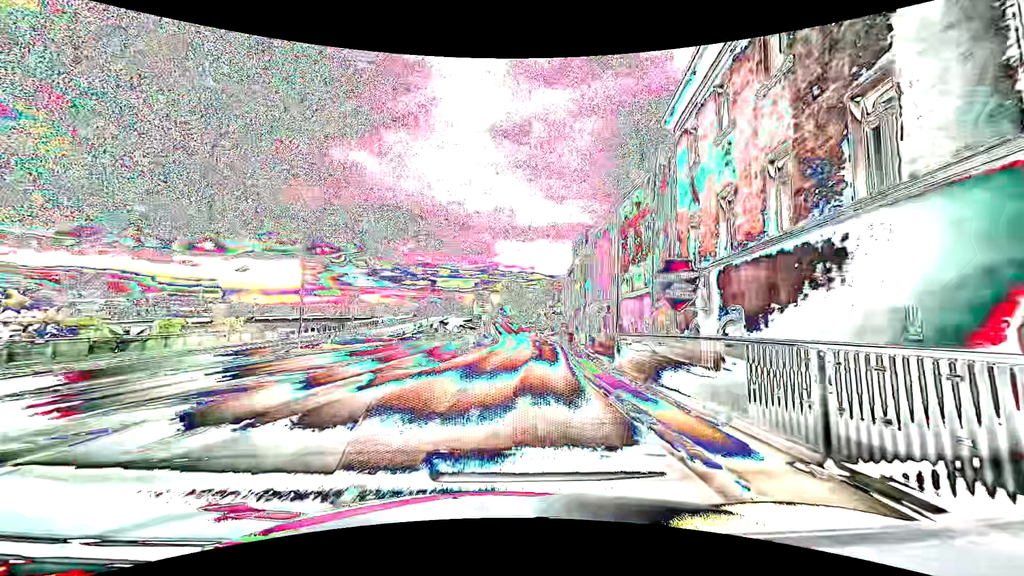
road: primary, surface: asphalt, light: Day
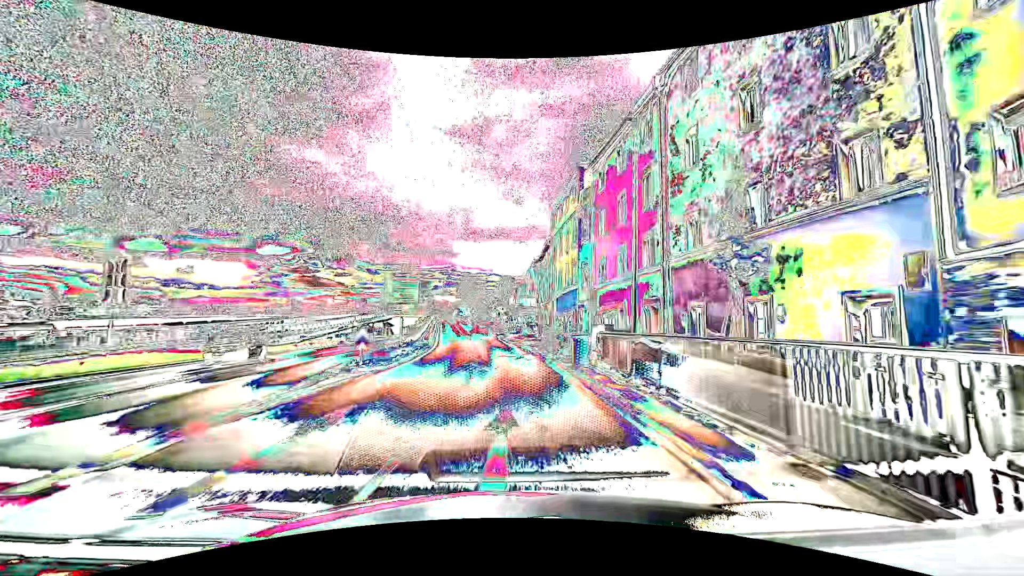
(+1.1, +22.8) m; +5°
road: primary_link
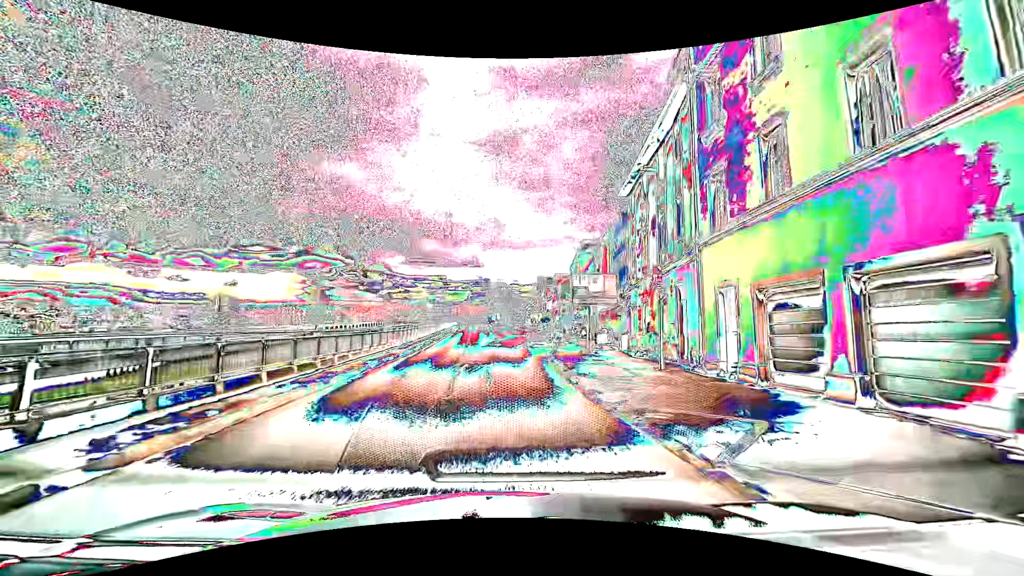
(-0.4, +30.3) m; -3°
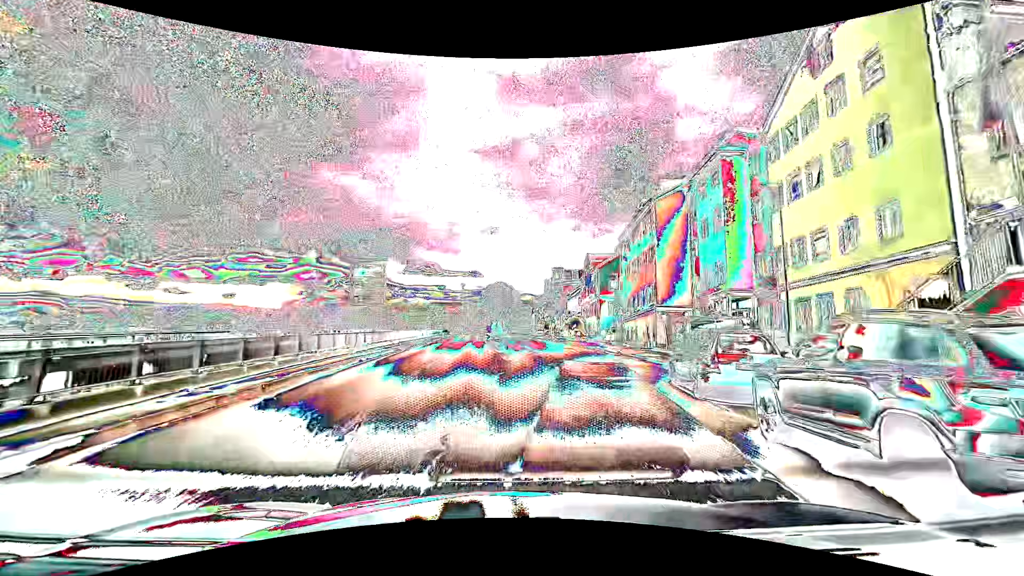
(-1.5, +37.4) m; 0°
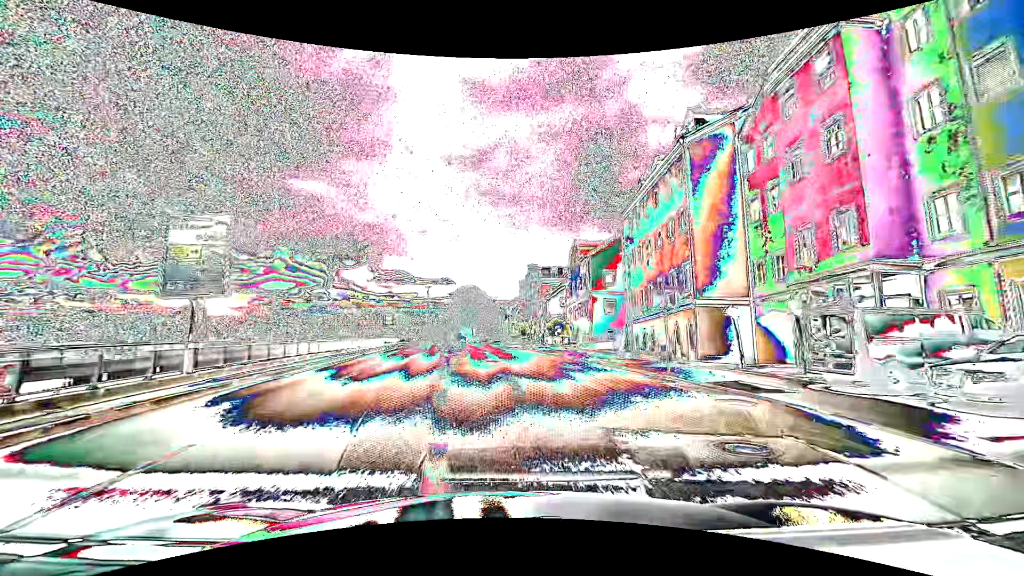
(+0.4, +14.8) m; +3°
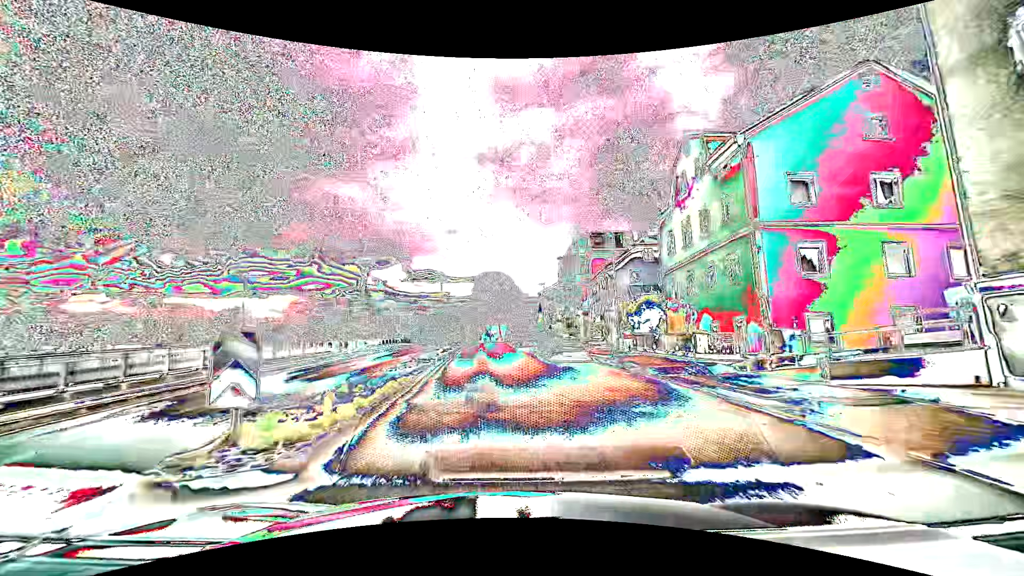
(-0.6, +29.7) m; -3°
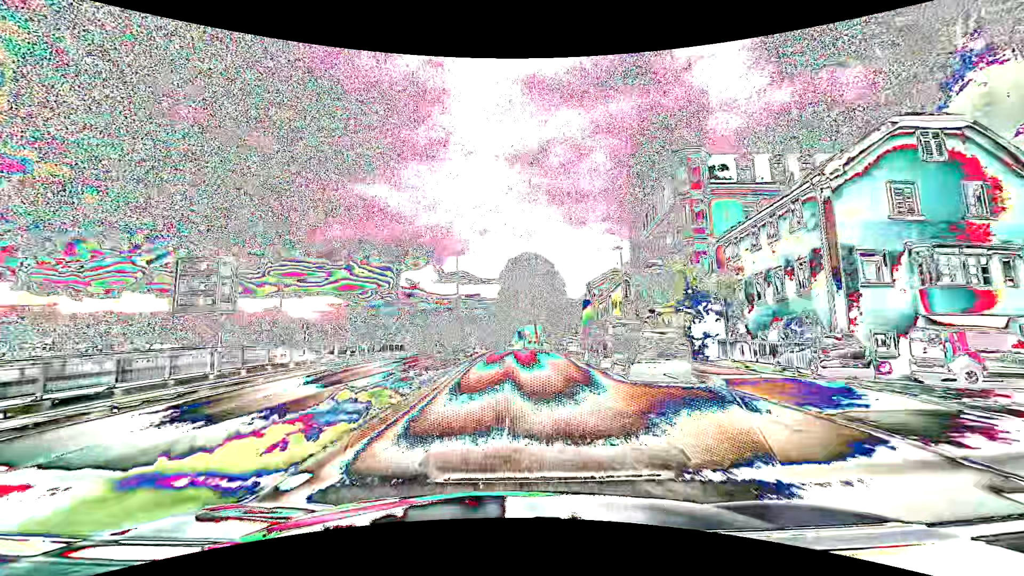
(-1.9, +30.1) m; -5°
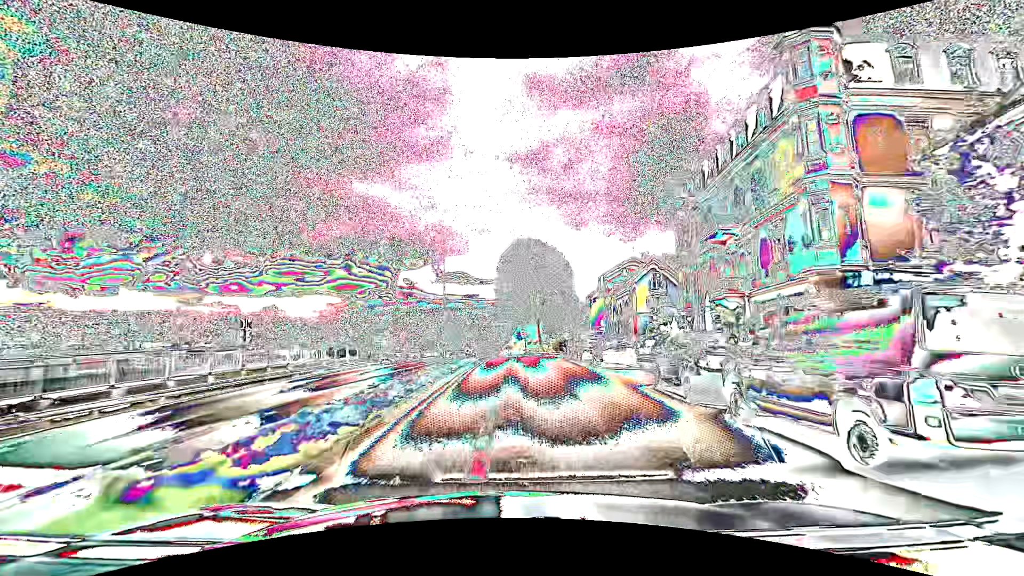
(0.0, +15.2) m; 0°
